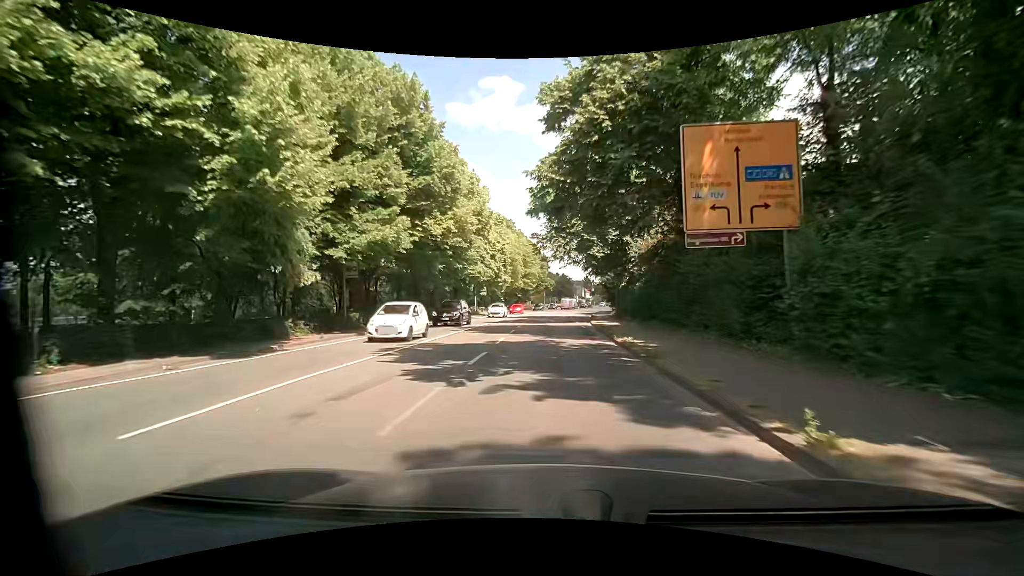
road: primary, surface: asphalt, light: Day
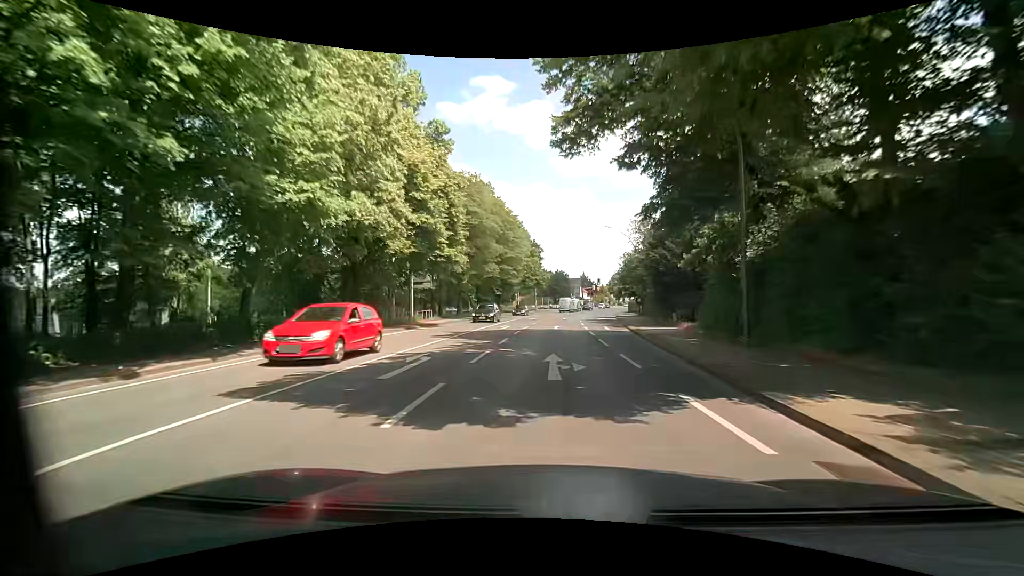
(0.0, +29.5) m; +1°
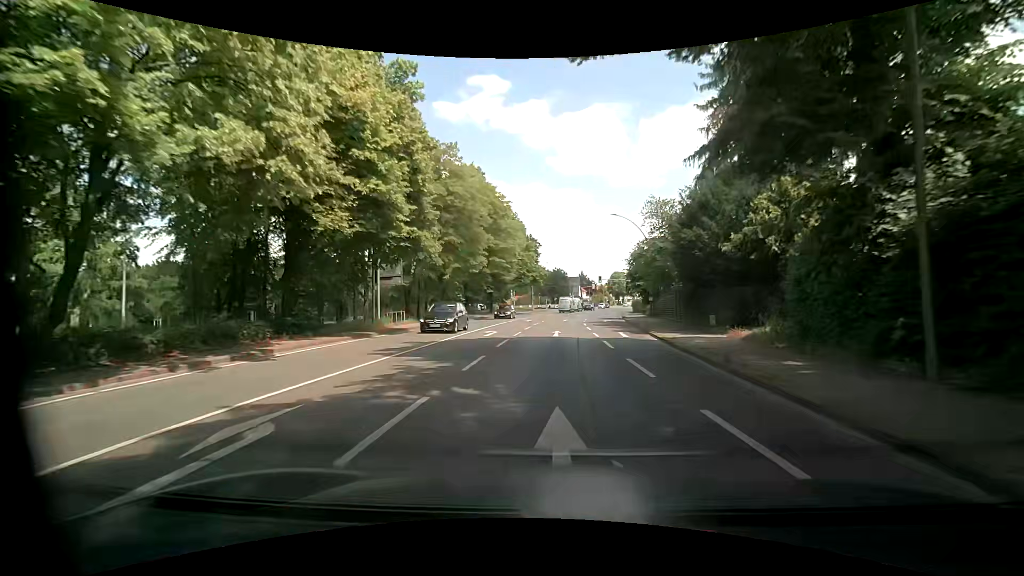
(-0.1, +7.3) m; -1°
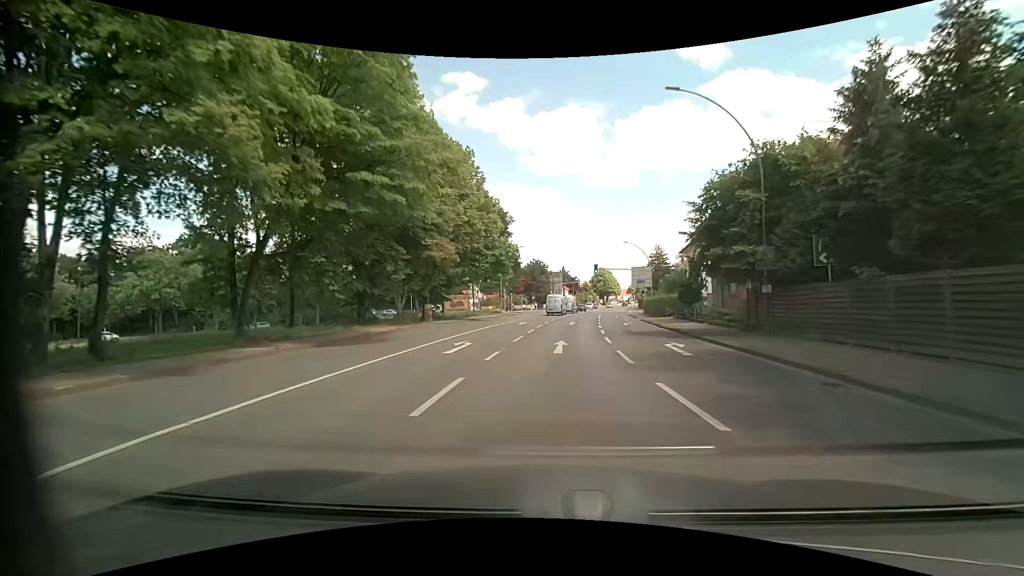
(+0.9, +28.1) m; +4°
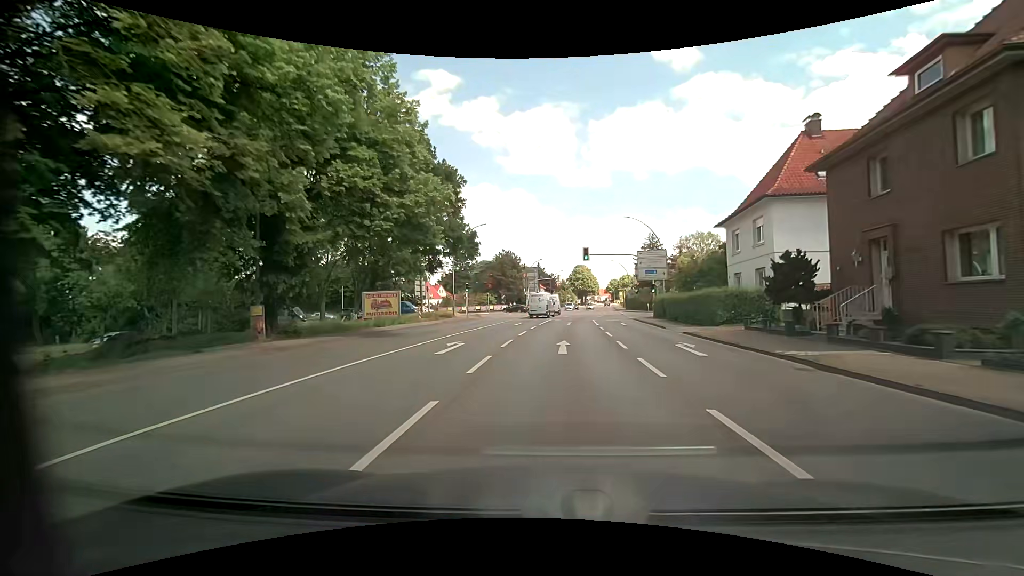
(+0.4, +20.1) m; +3°
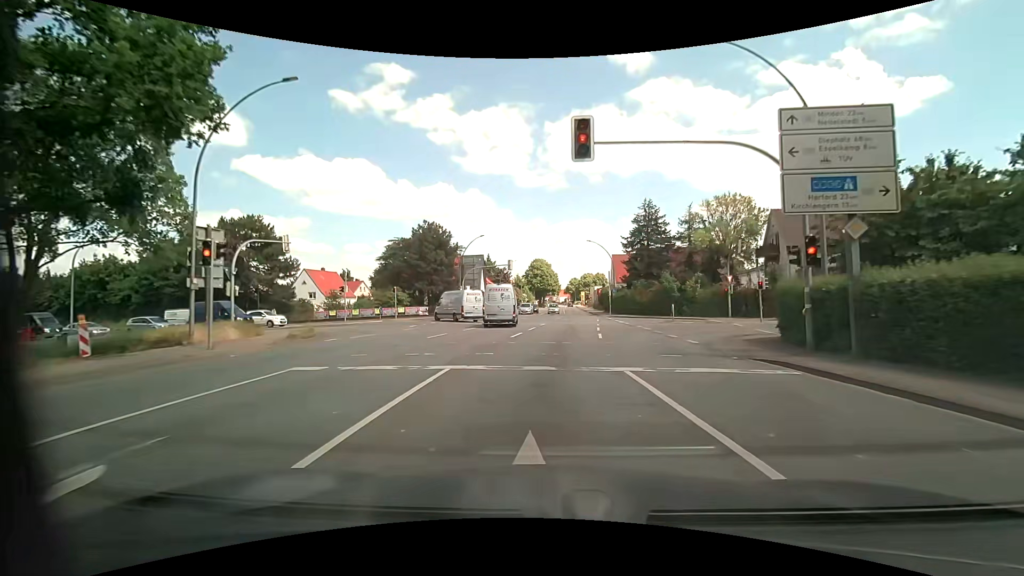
(+1.4, +33.5) m; +5°
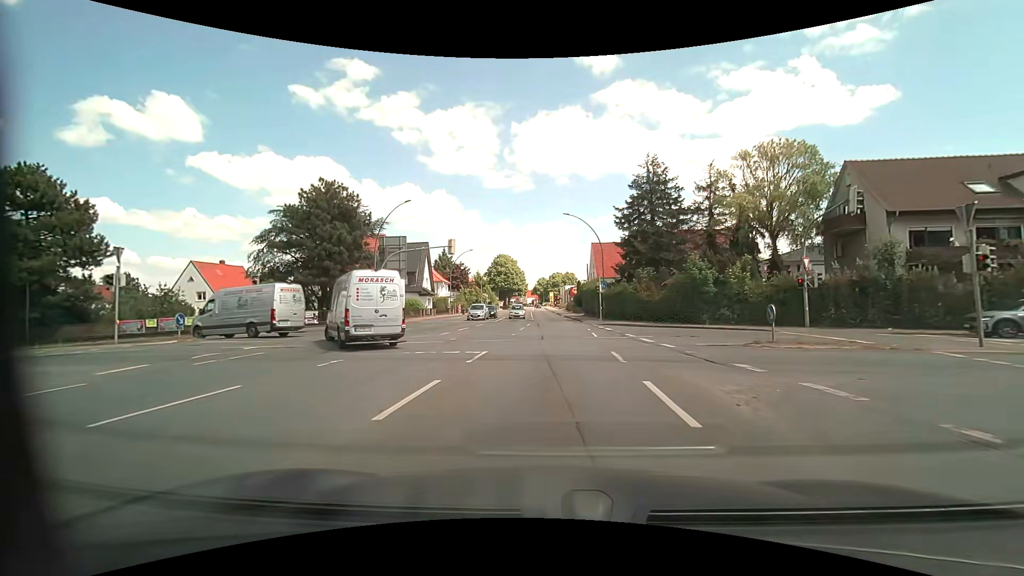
(+0.7, +20.6) m; +4°
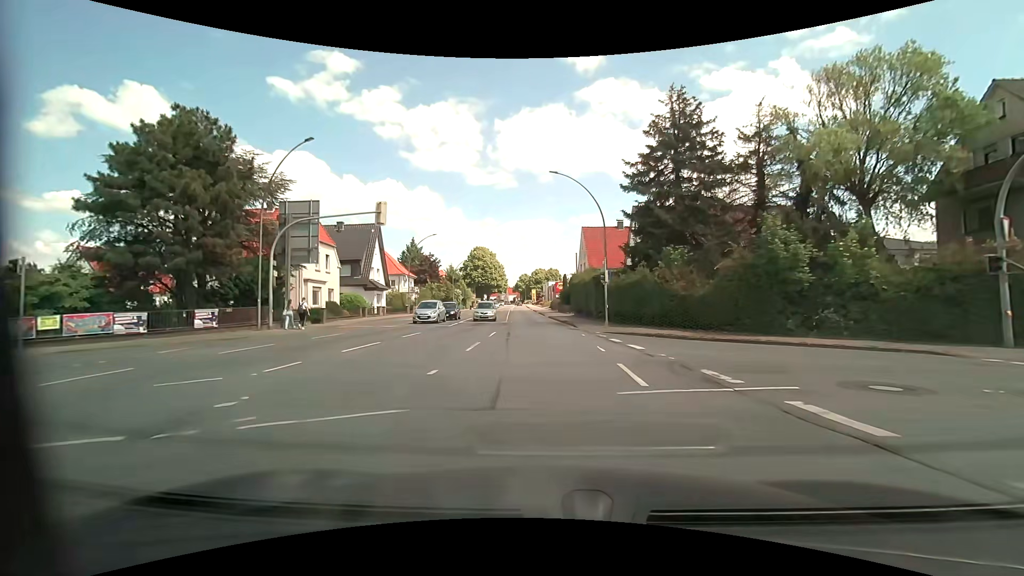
(+0.3, +14.1) m; +2°
(0, +10) (0, +20) (0, +30) (-1, +40) (-1, +50) (-2, +60) (-3, +70) (-4, +80) (-4, +90) (-5, +100) m
